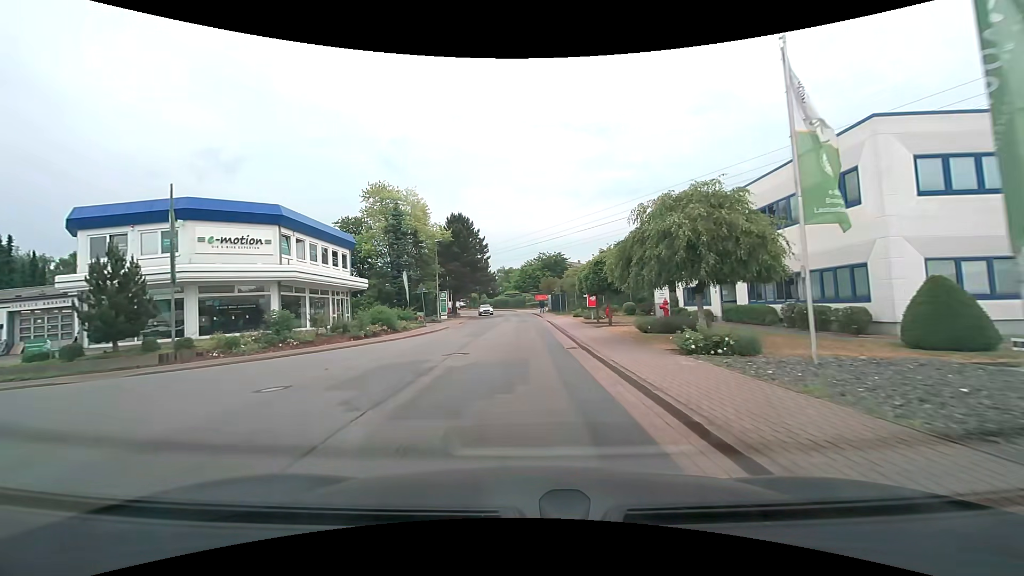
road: residential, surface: asphalt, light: Day
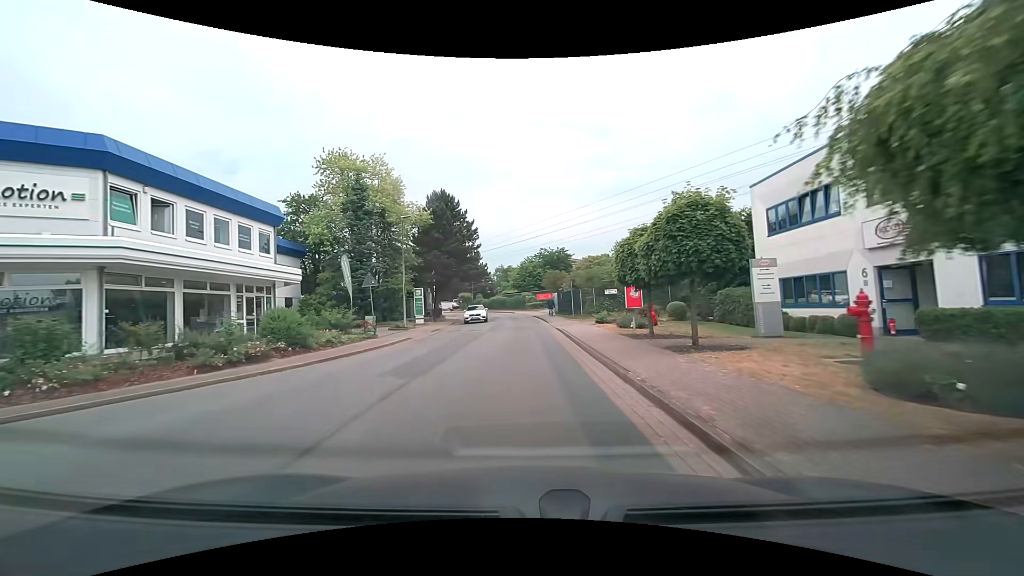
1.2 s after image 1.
(0.0, +12.7) m; 0°
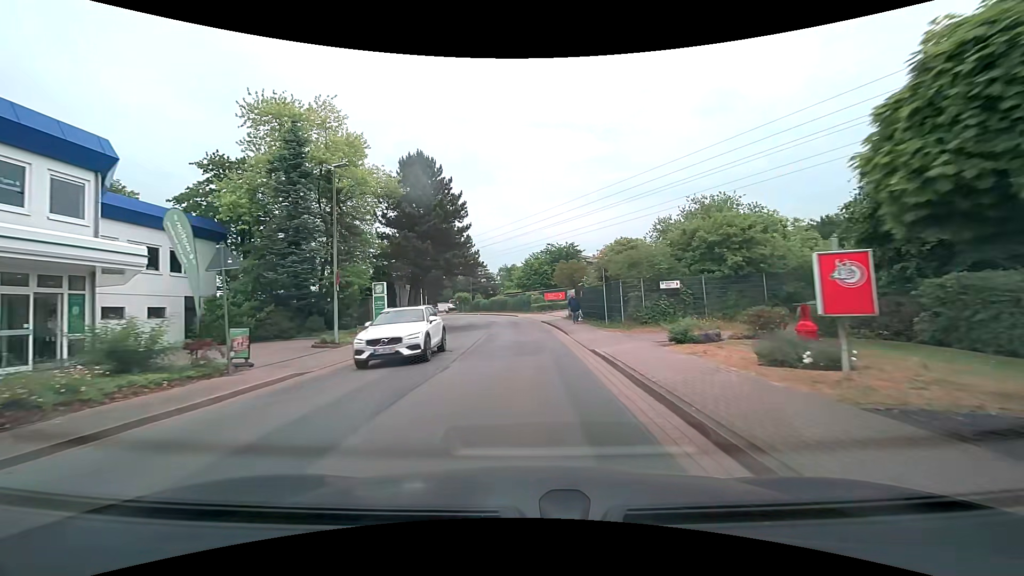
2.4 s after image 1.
(0.0, +12.8) m; -1°
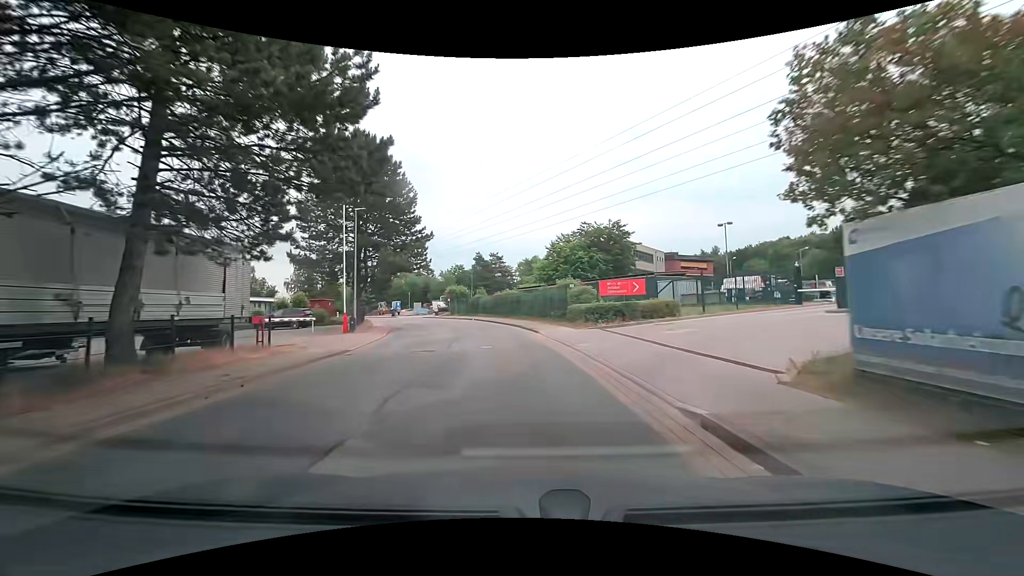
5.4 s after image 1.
(-0.1, +31.7) m; -2°
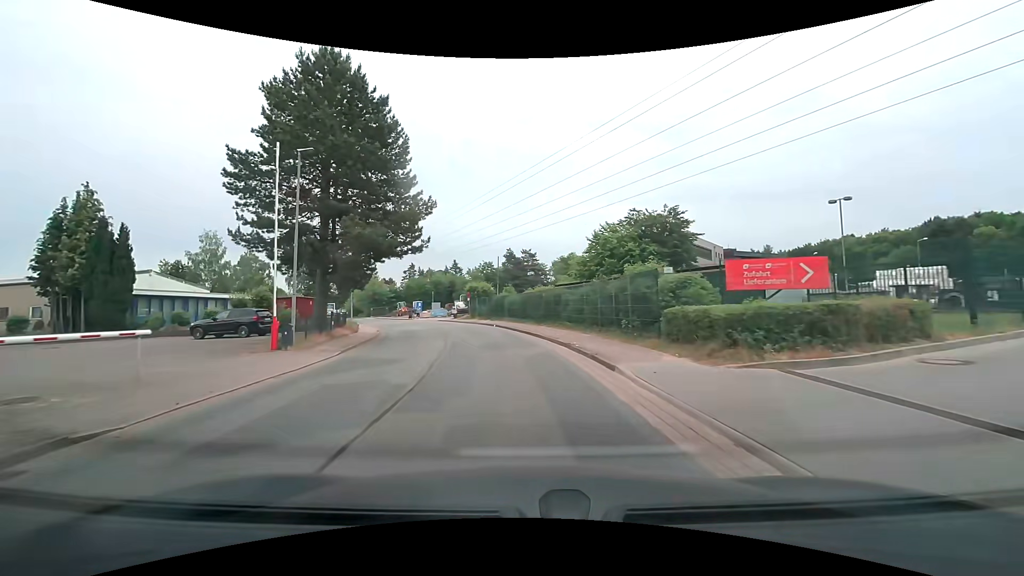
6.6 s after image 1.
(-0.4, +12.6) m; -4°
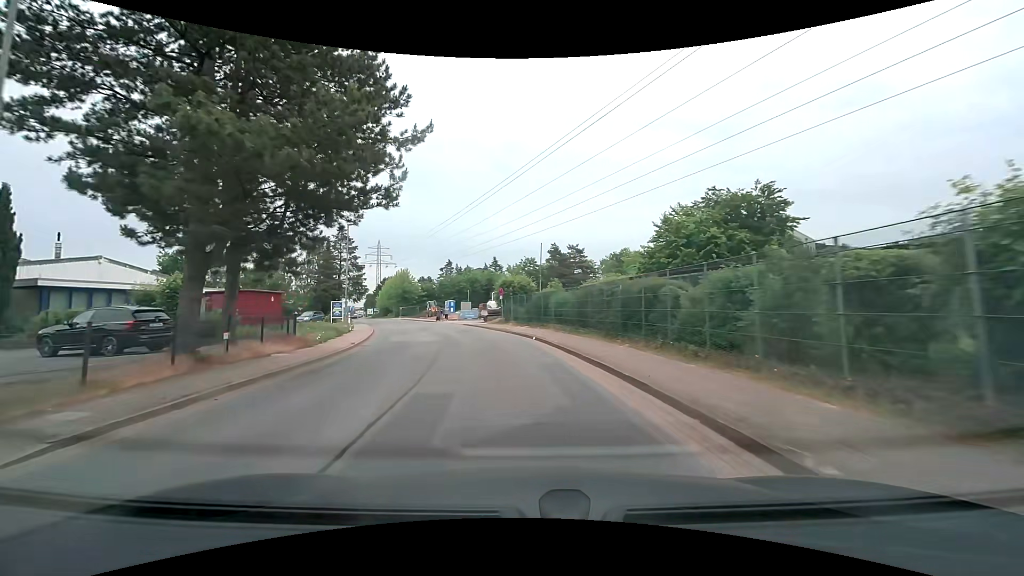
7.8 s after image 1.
(-0.5, +12.9) m; -5°
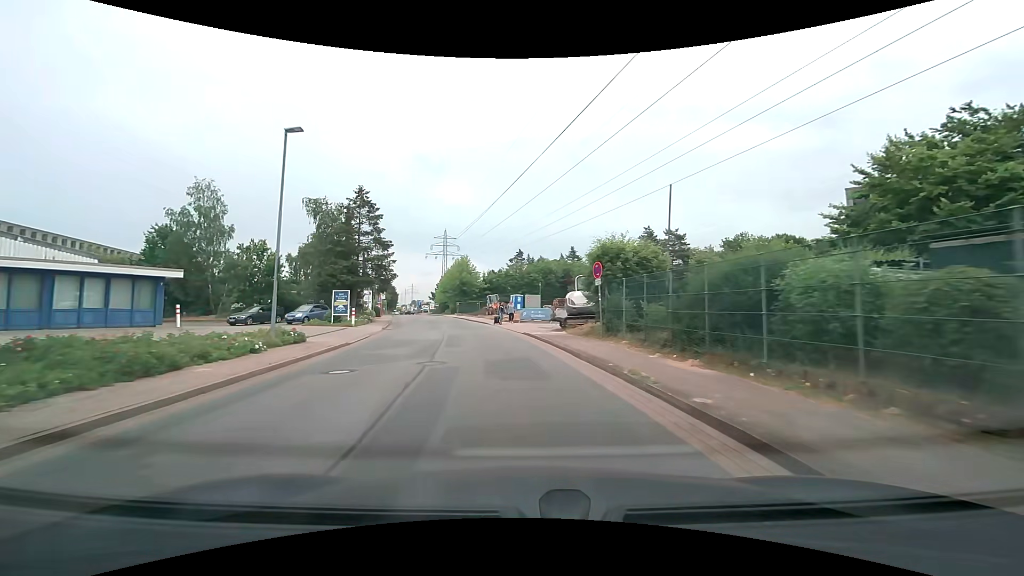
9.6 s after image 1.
(-1.5, +19.9) m; -8°
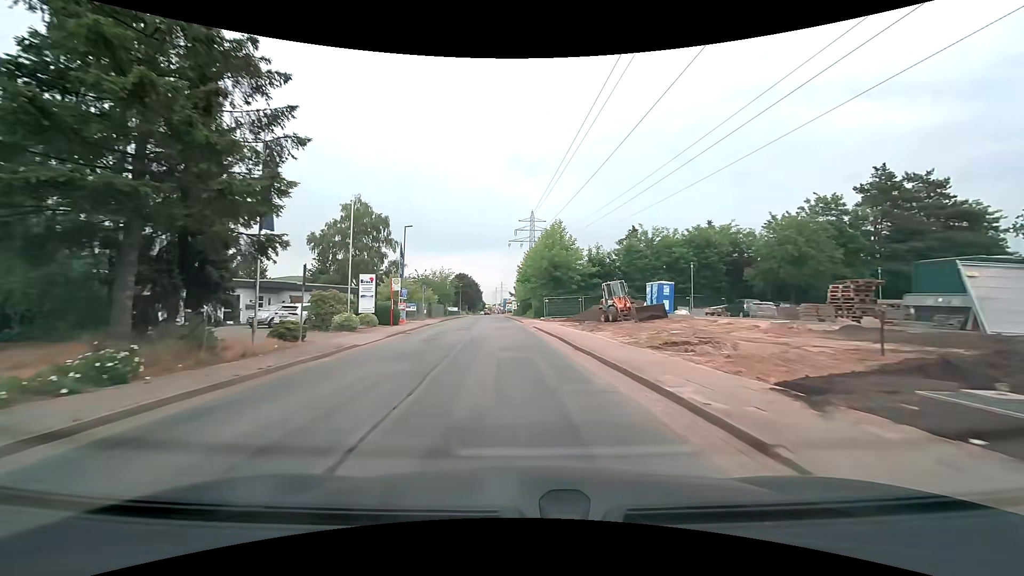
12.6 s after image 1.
(-4.1, +34.0) m; -11°
(0, +10) (-1, +20) (-1, +30) (-2, +40) (-3, +50) (-3, +60) (-4, +70) (-5, +80) (-5, +90) (-6, +100) m
